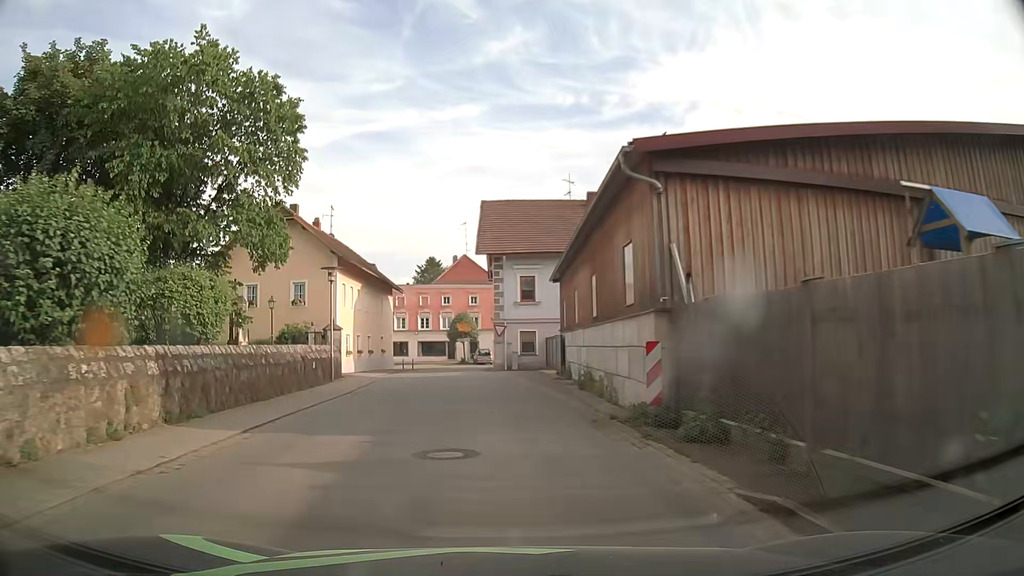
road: secondary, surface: asphalt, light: Day
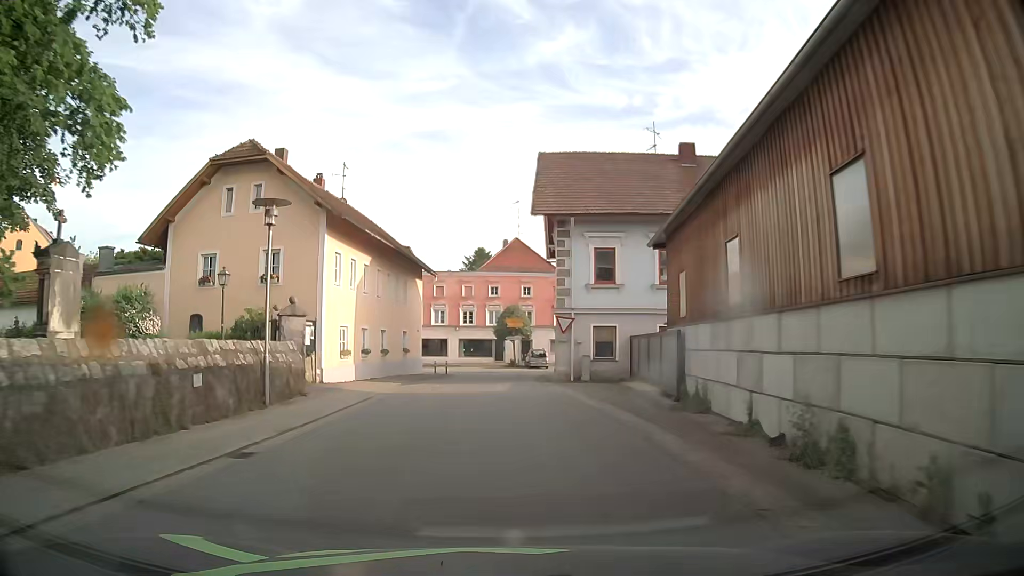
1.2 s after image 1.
(-0.3, +12.1) m; -3°
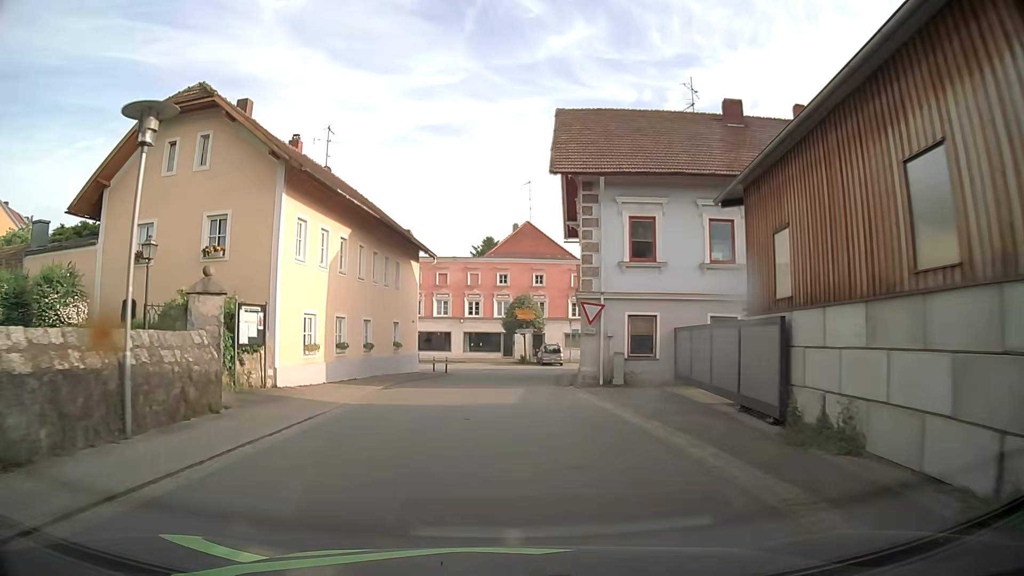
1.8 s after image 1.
(0.0, +5.9) m; -2°
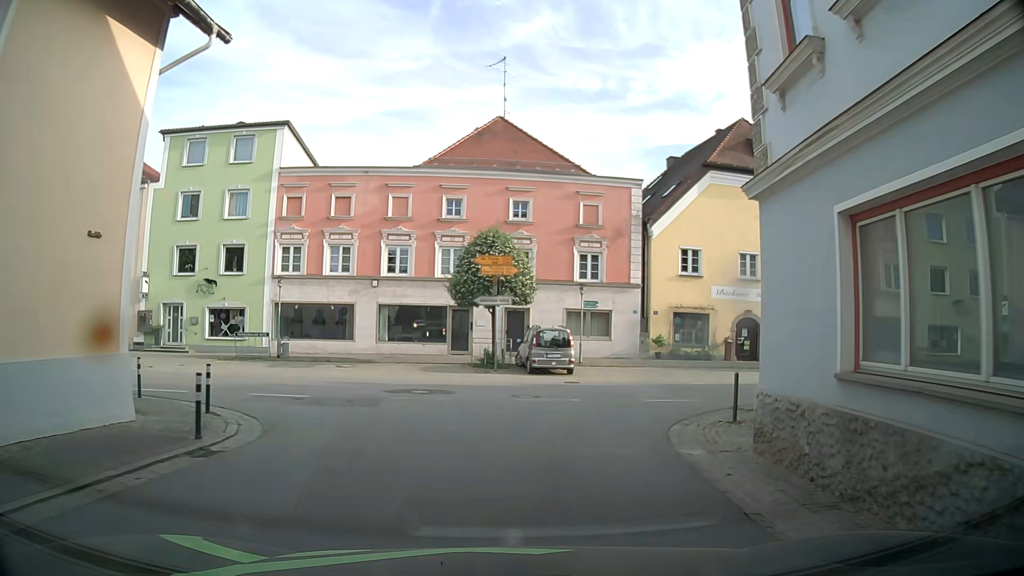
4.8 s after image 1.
(+0.3, +26.1) m; +6°
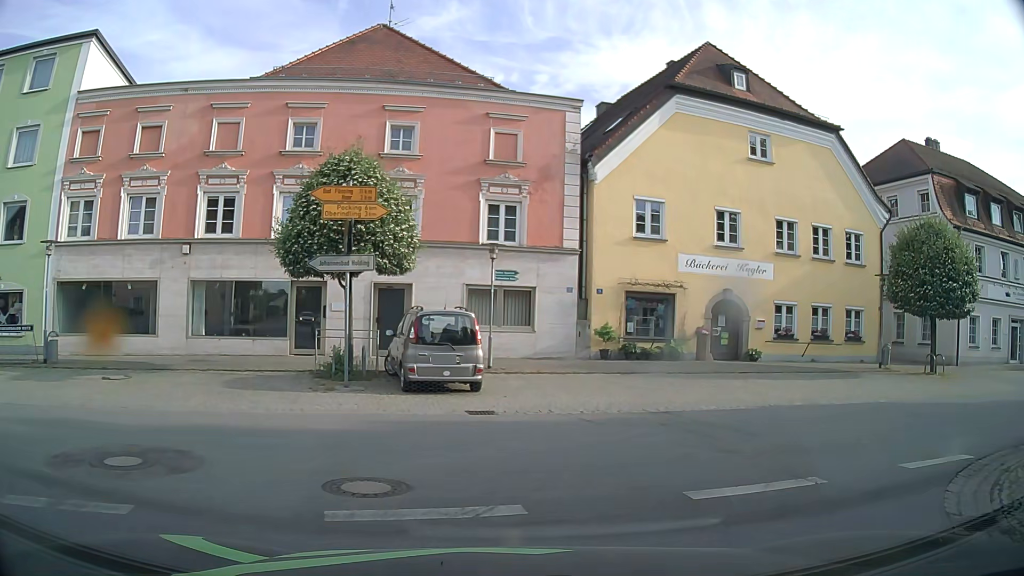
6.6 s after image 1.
(+0.3, +9.9) m; +9°
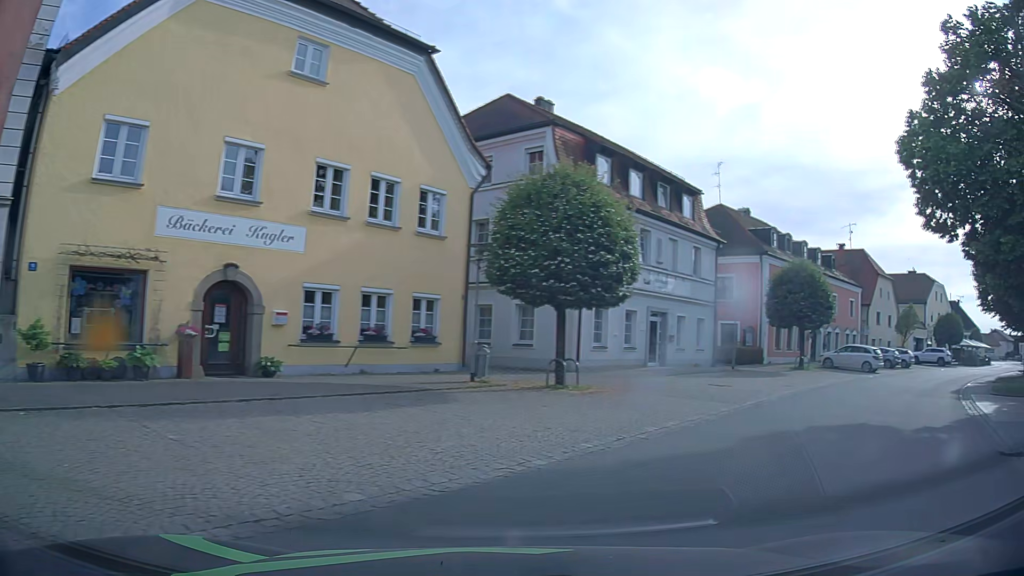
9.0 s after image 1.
(+2.2, +8.6) m; +39°
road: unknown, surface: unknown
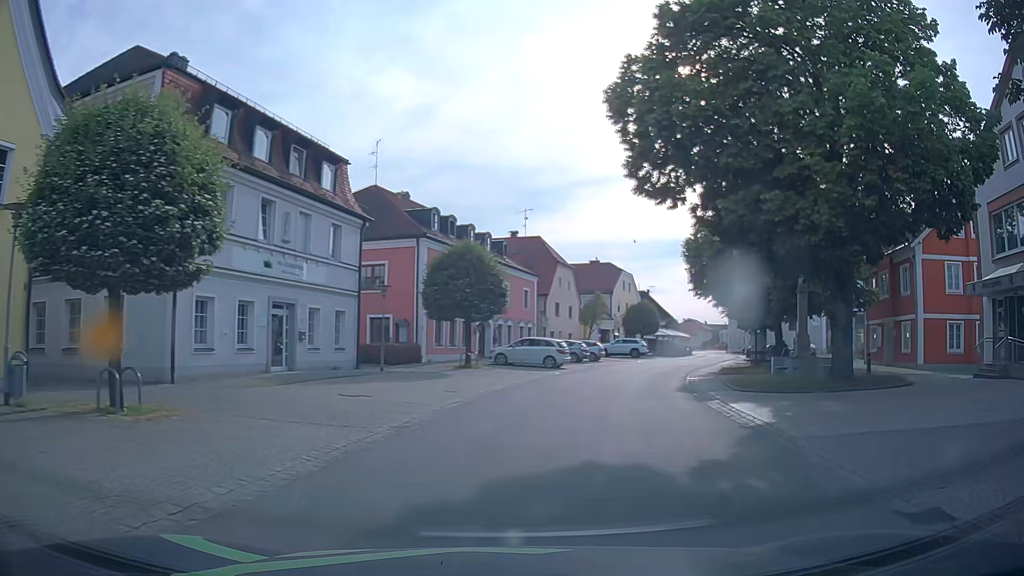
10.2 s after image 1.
(+1.7, +5.8) m; +28°
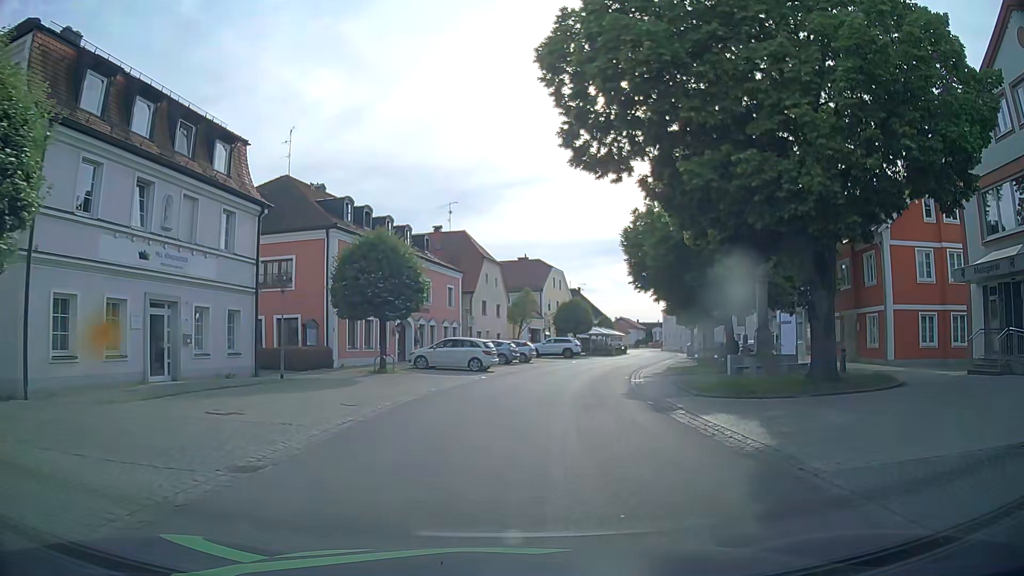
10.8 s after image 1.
(+0.2, +3.7) m; +6°
(0, +10) (+2, +20) (+4, +30) (+6, +39) (+9, +49) (+12, +59) (+15, +68) (+17, +78) (+19, +88) (+20, +98) m
